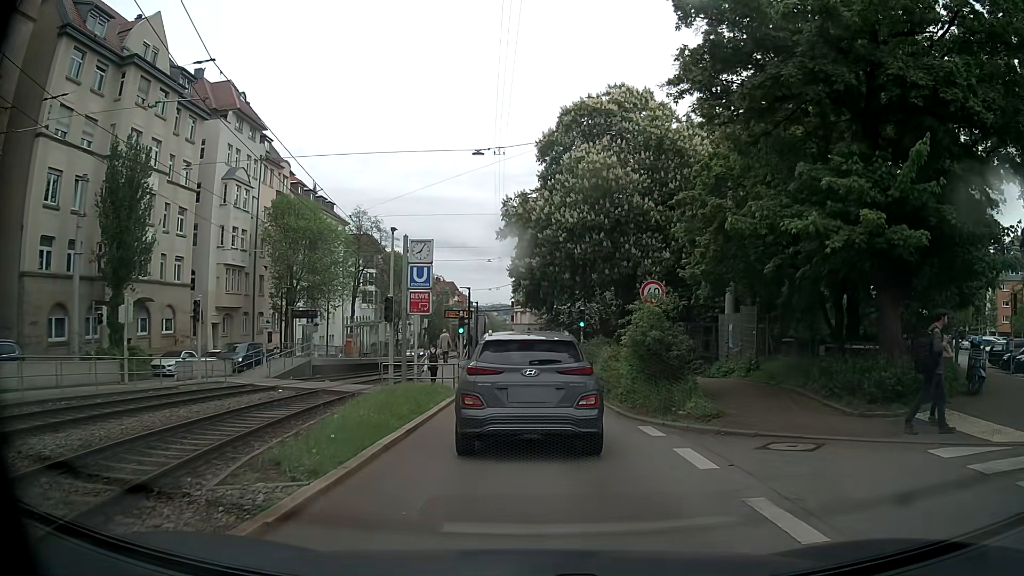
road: tertiary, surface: asphalt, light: Day
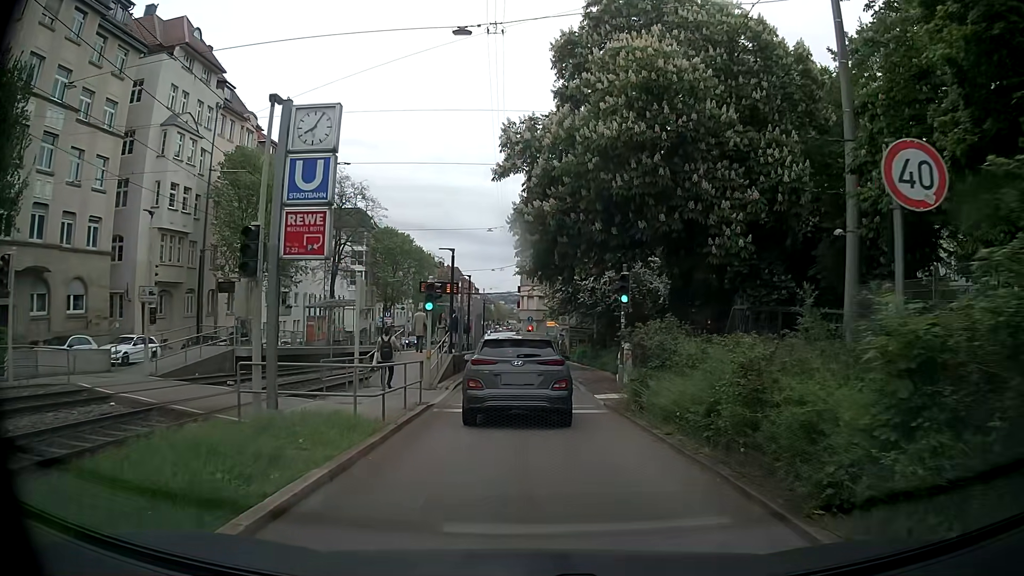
(-0.5, +11.6) m; -3°
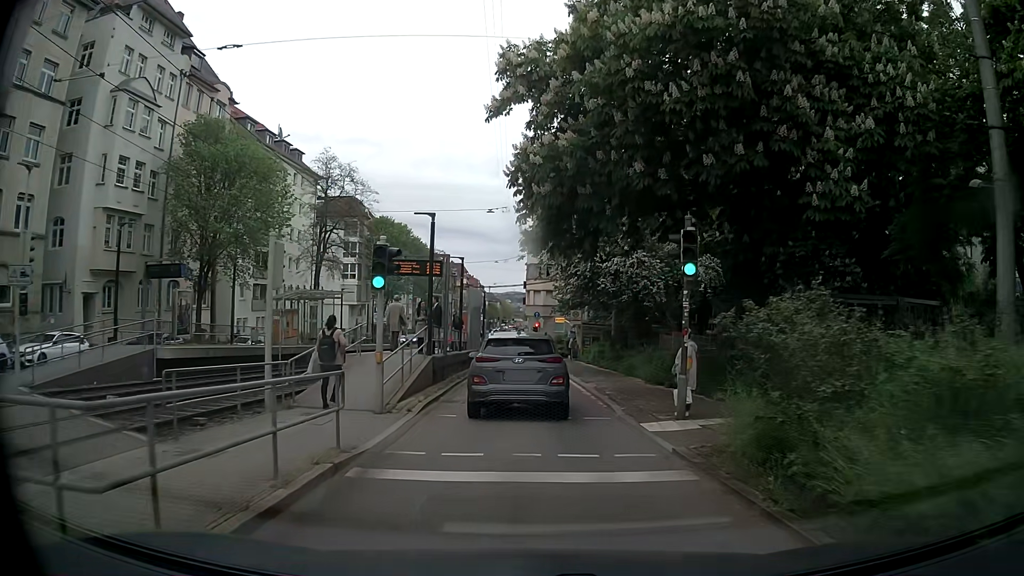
(-0.1, +7.1) m; -2°
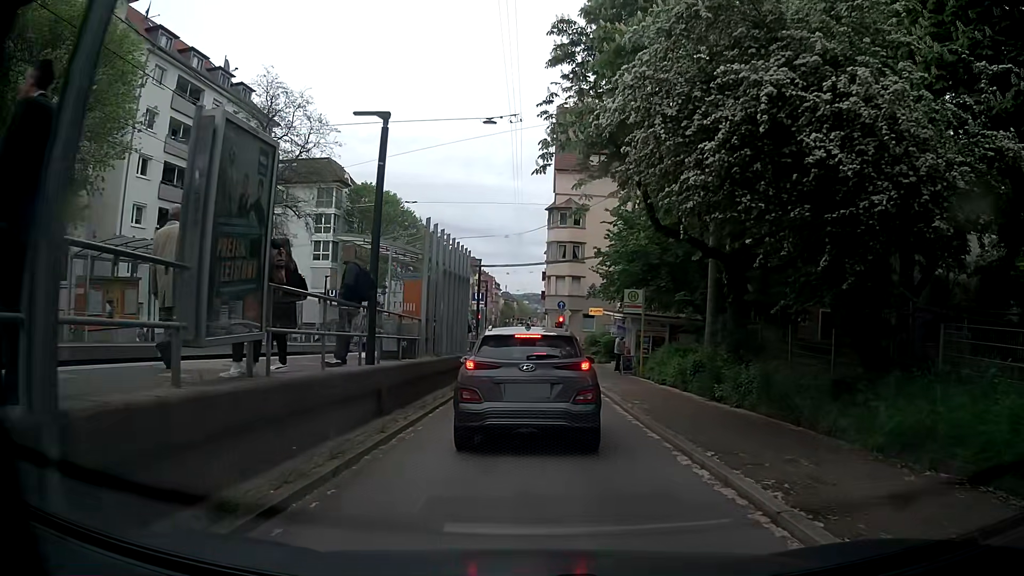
(-0.2, +18.6) m; -2°
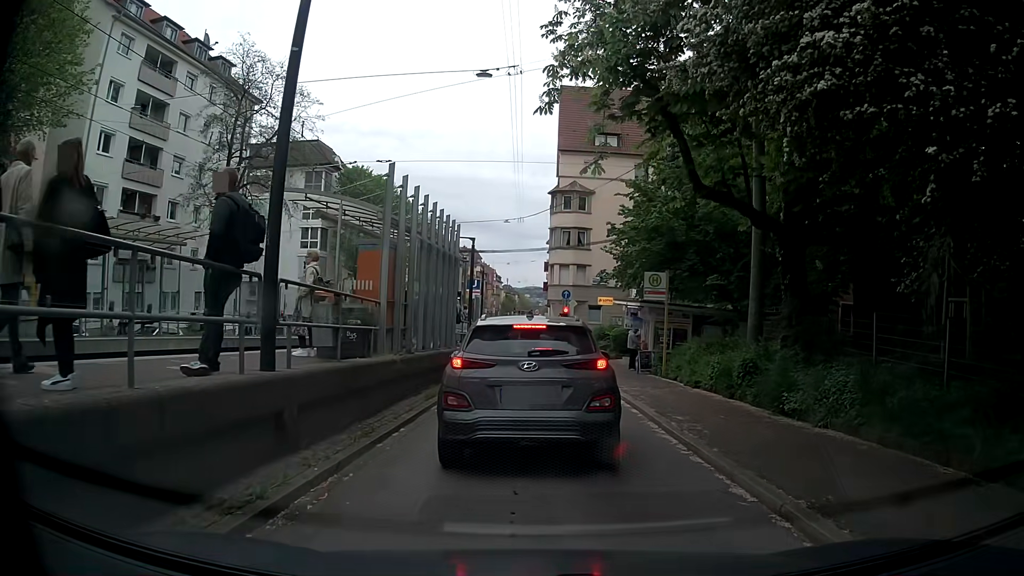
(0.0, +4.1) m; -2°
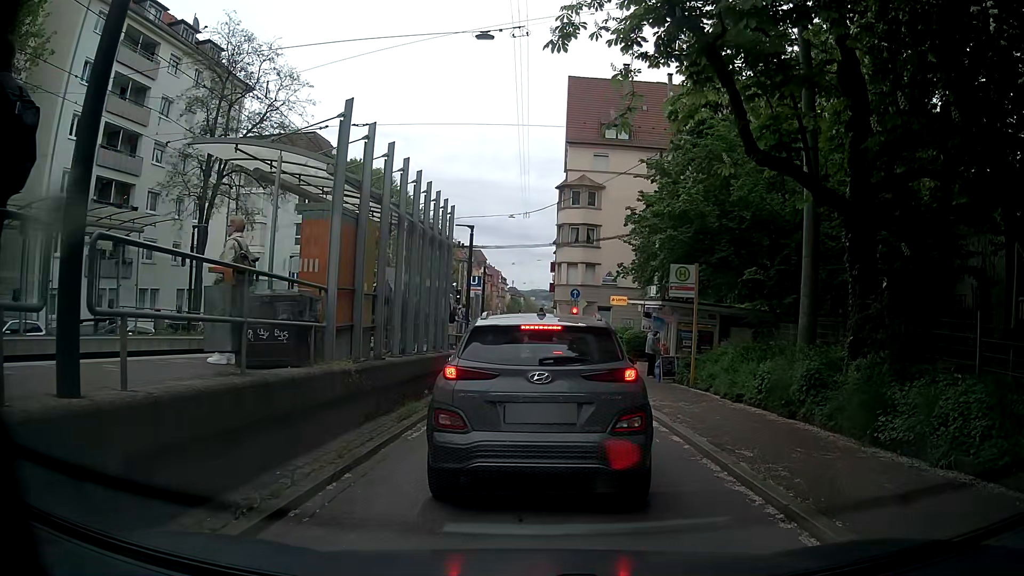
(+0.2, +3.0) m; +2°
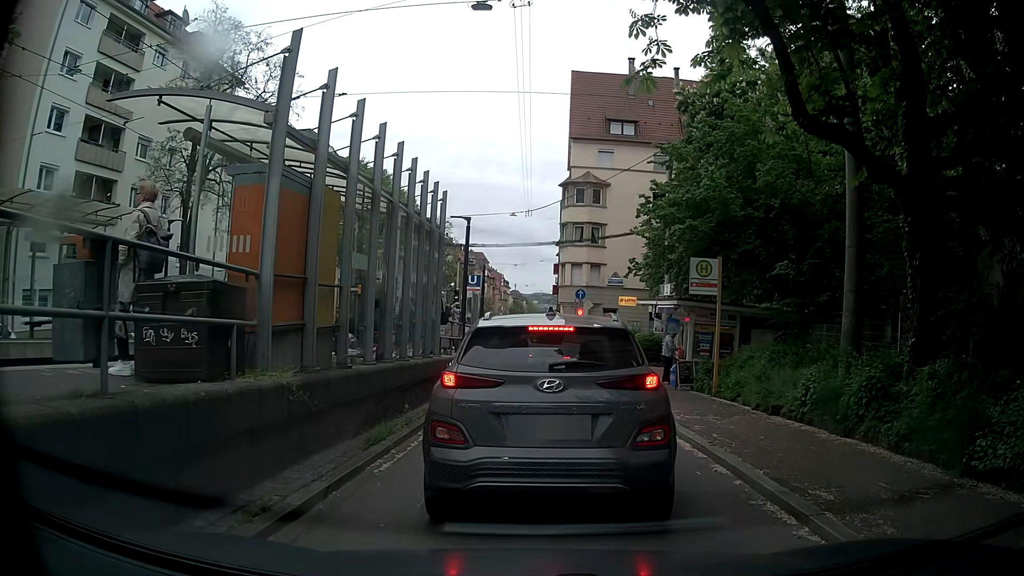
(0.0, +2.1) m; 0°
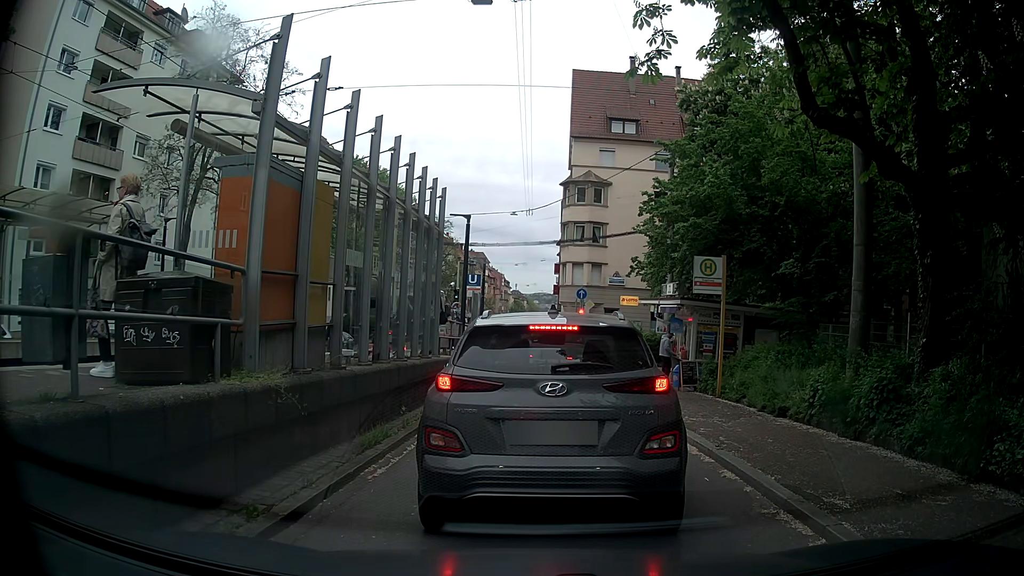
(0.0, +0.4) m; 0°
